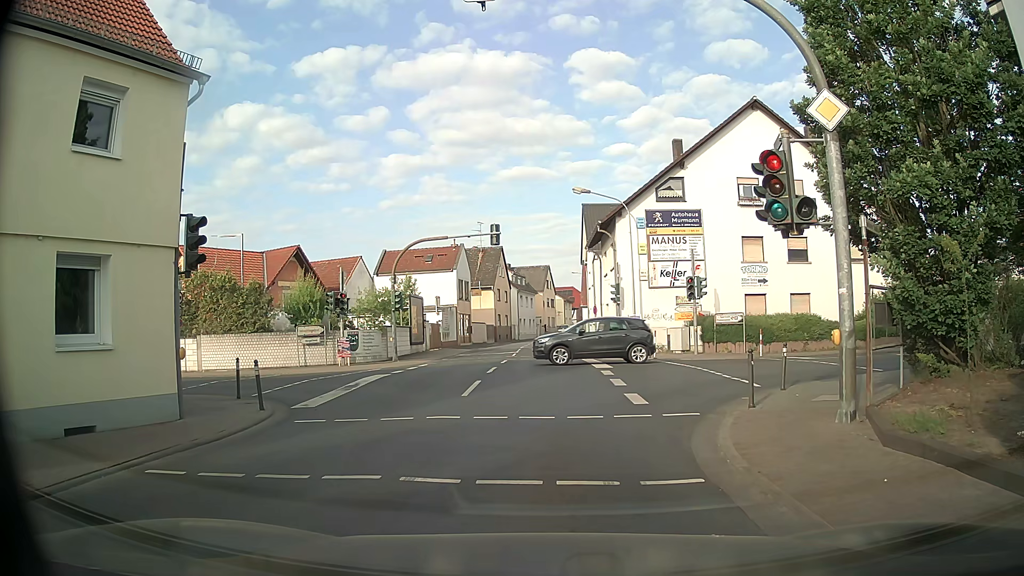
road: tertiary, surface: asphalt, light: Day
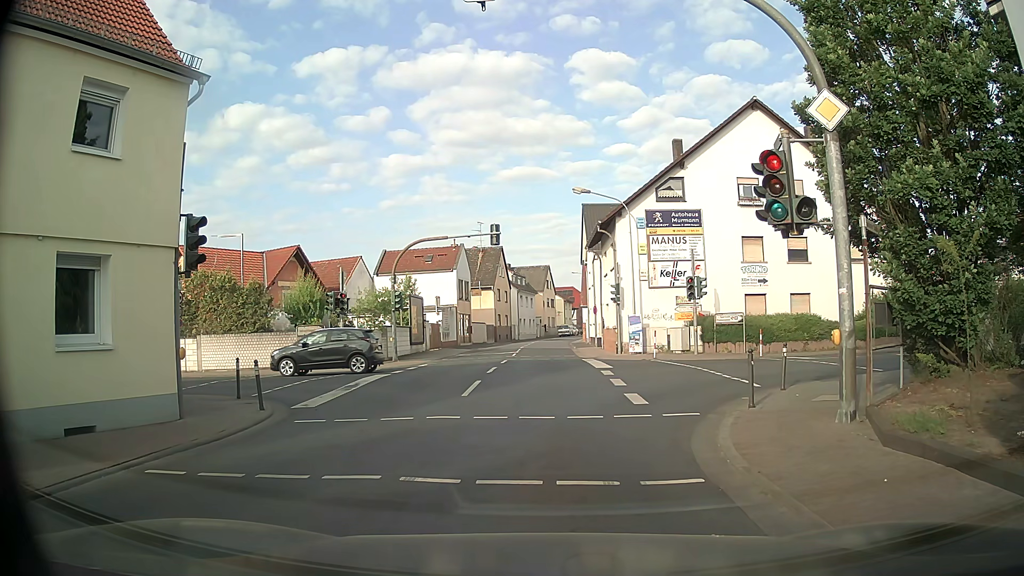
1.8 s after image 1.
(0.0, 0.0) m; 0°
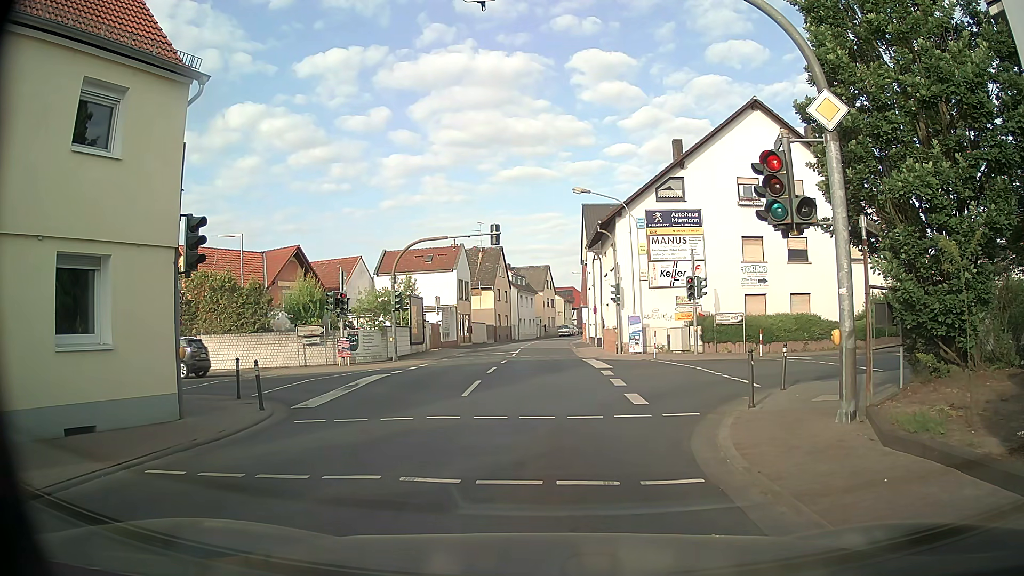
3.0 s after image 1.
(0.0, 0.0) m; 0°
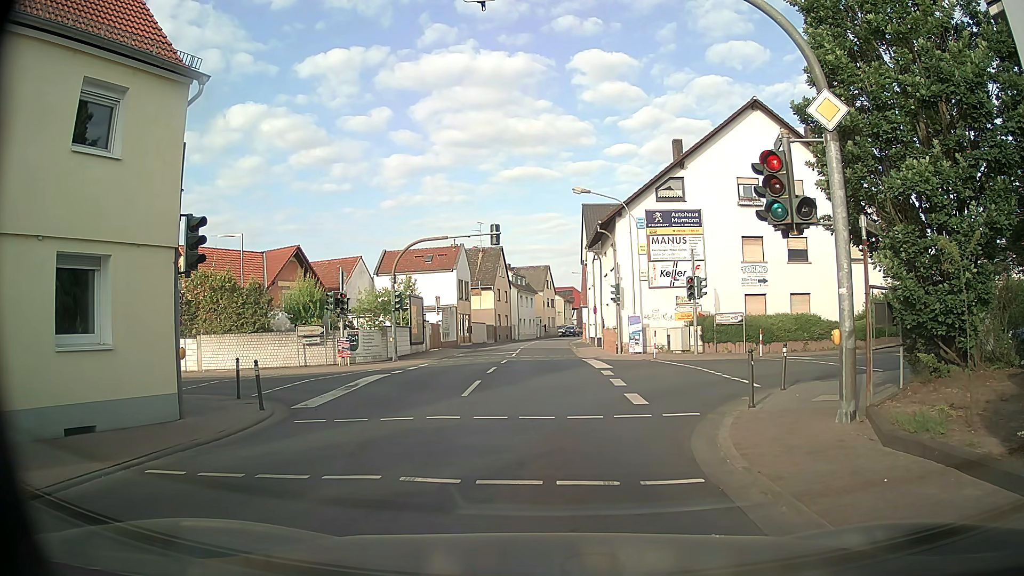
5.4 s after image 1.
(0.0, 0.0) m; 0°
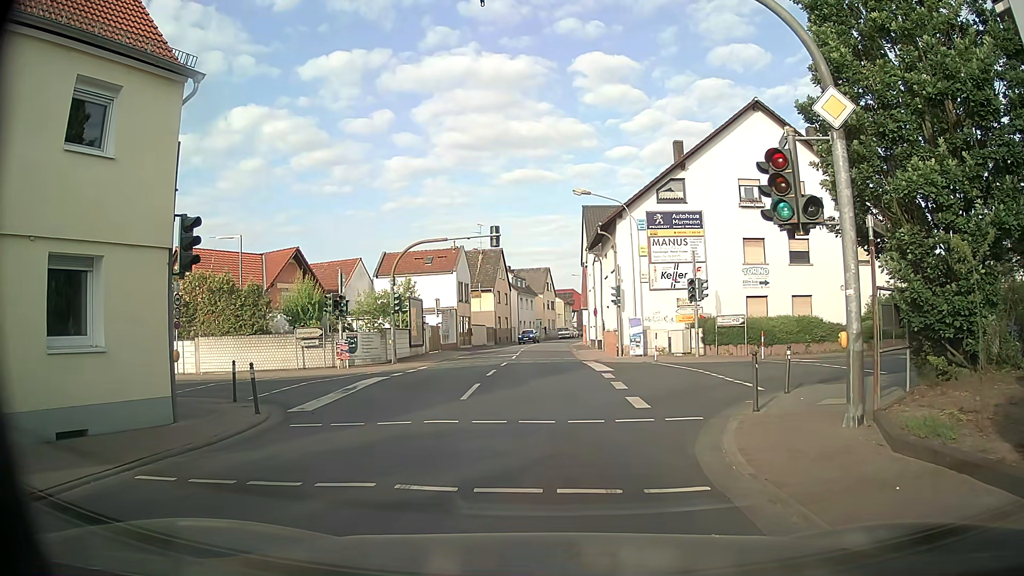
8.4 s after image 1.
(0.0, +0.2) m; 0°
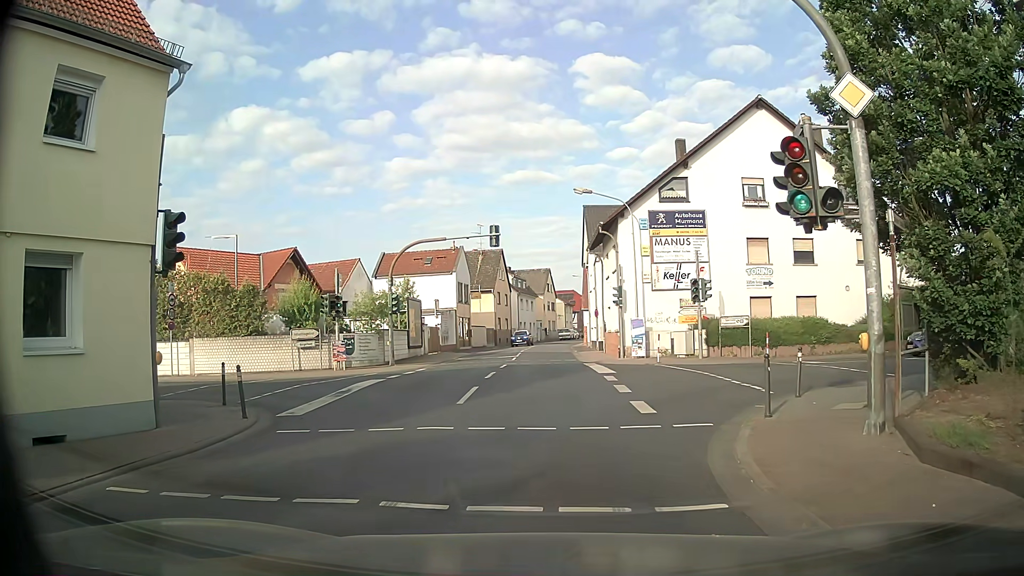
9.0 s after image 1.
(0.0, +0.6) m; 0°
